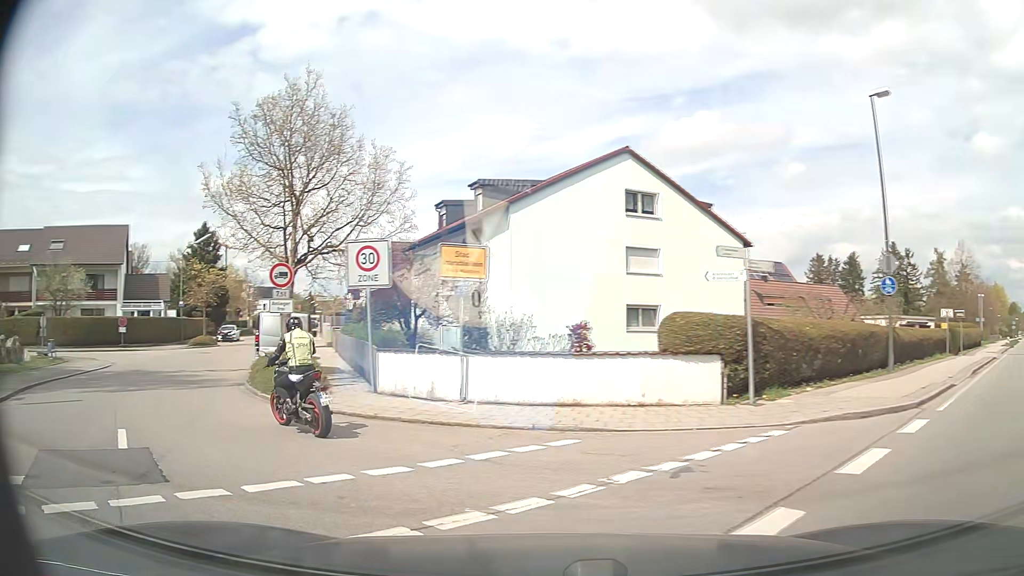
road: secondary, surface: asphalt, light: Day
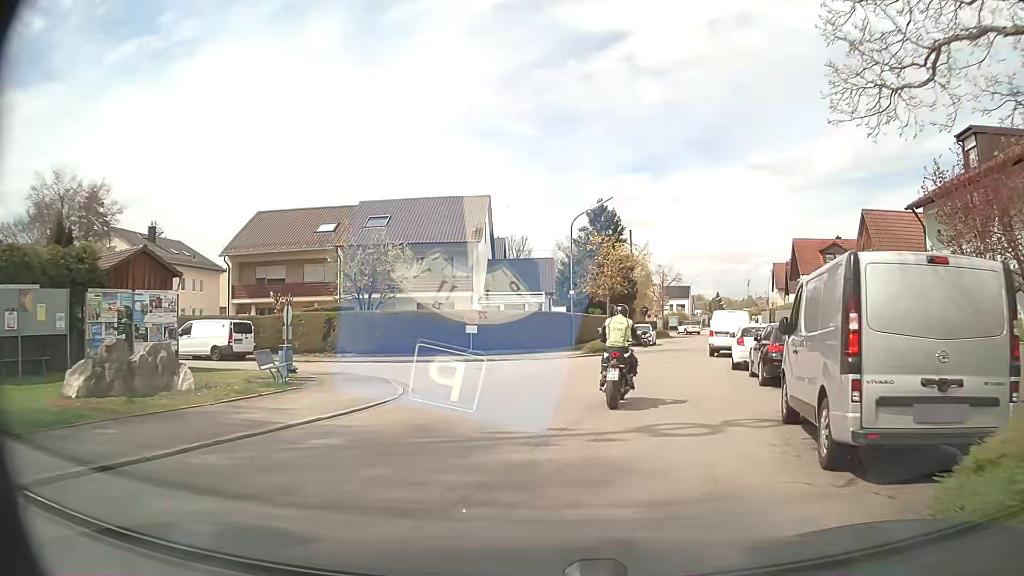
(-7.0, +13.9) m; -34°
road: residential
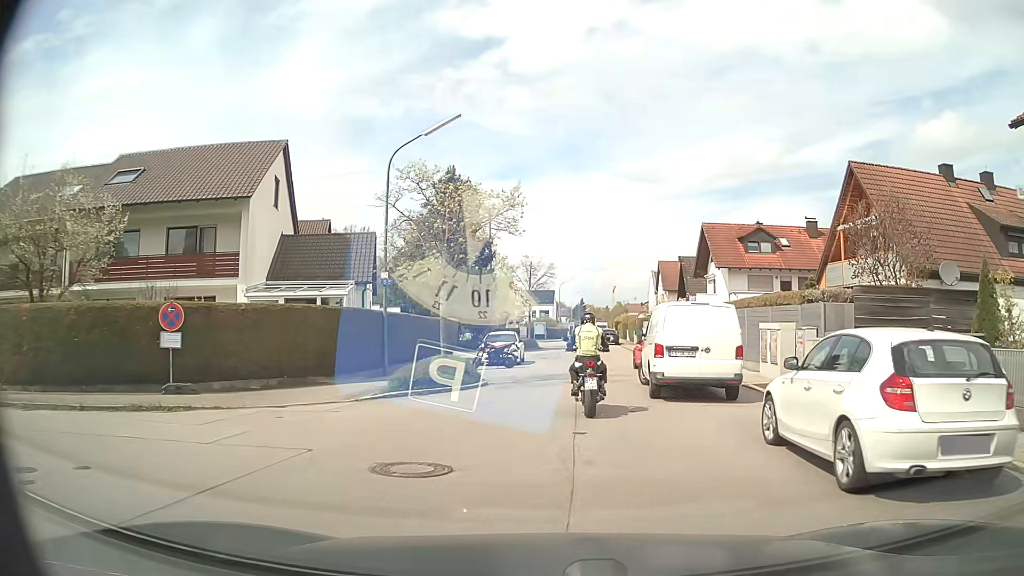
(+1.5, +15.4) m; +11°
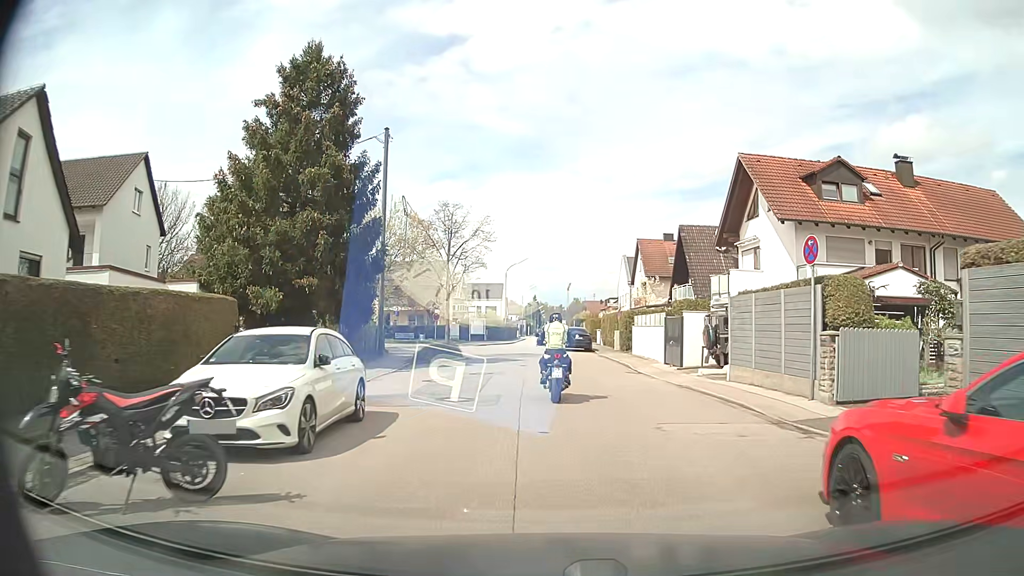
(+1.1, +21.5) m; +4°
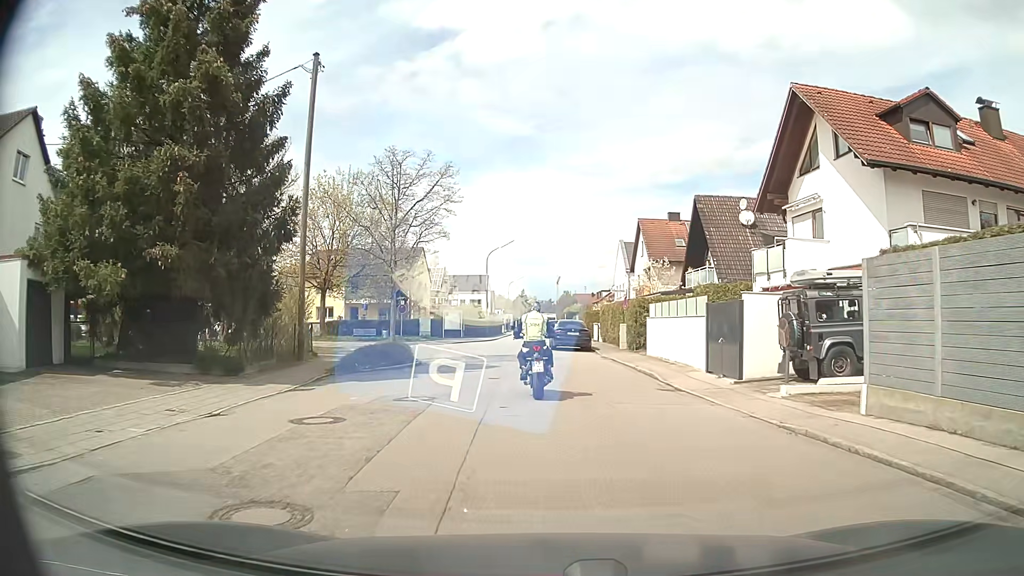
(+0.2, +8.8) m; +2°
(0, +10) (0, +20) (-2, +30) (-9, +37) (-18, +39) (-28, +42) (-37, +45) (-47, +49) (-56, +52) (-66, +56) m
